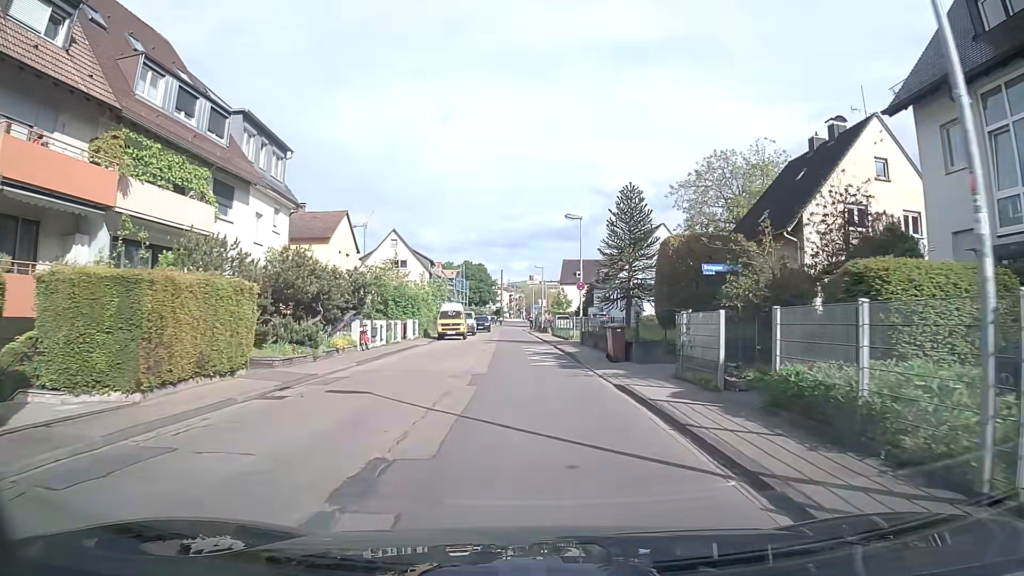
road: tertiary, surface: asphalt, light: Day
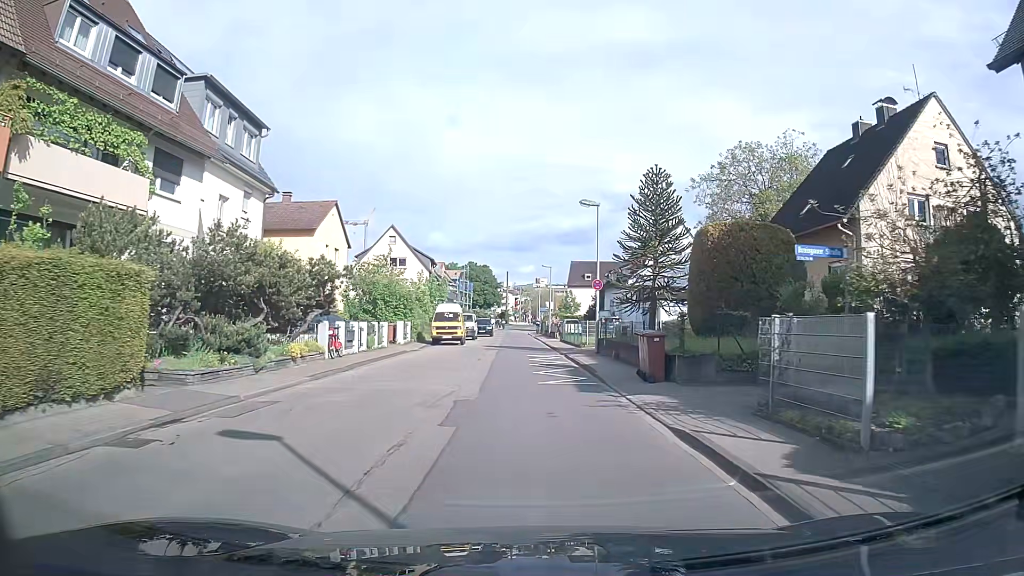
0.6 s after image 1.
(0.0, +4.9) m; 0°
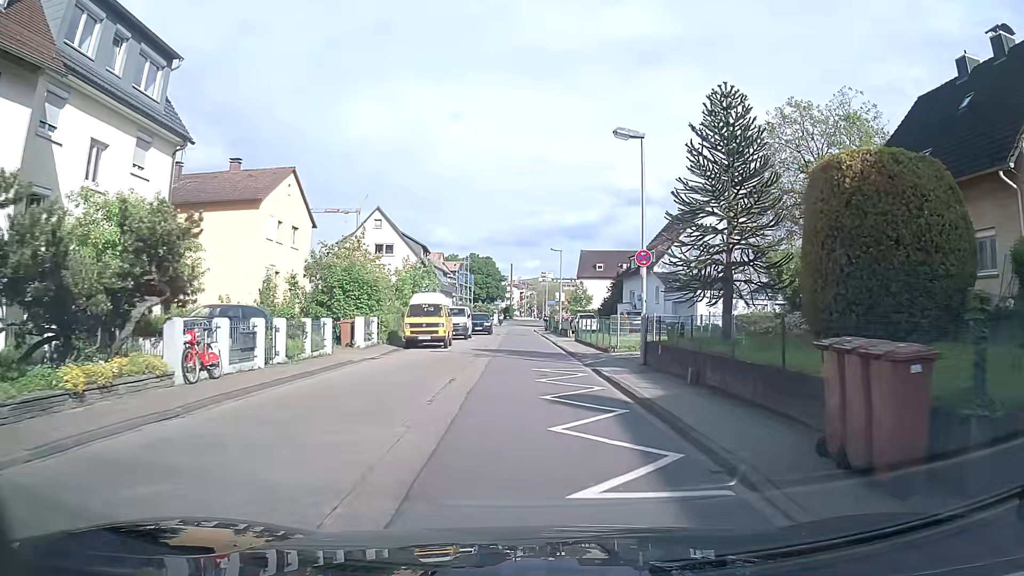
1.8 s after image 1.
(0.0, +9.8) m; -1°
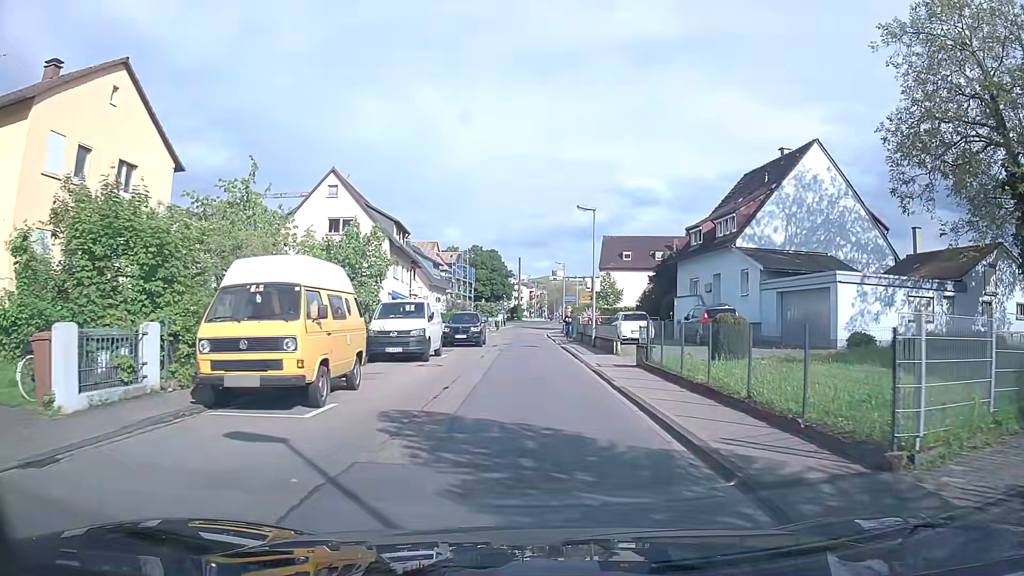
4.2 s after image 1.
(-0.2, +18.4) m; 0°
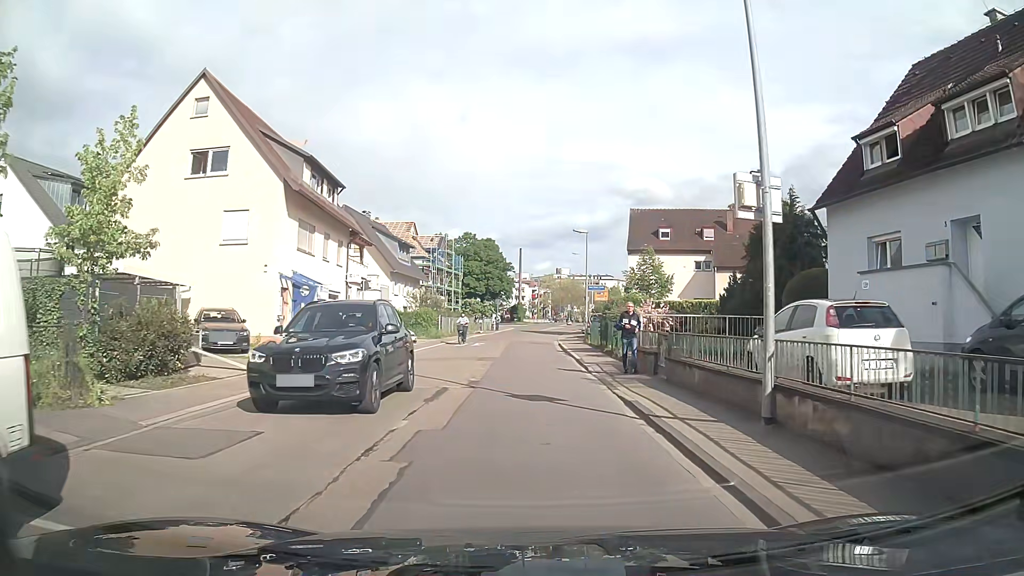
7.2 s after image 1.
(-0.3, +21.1) m; -1°
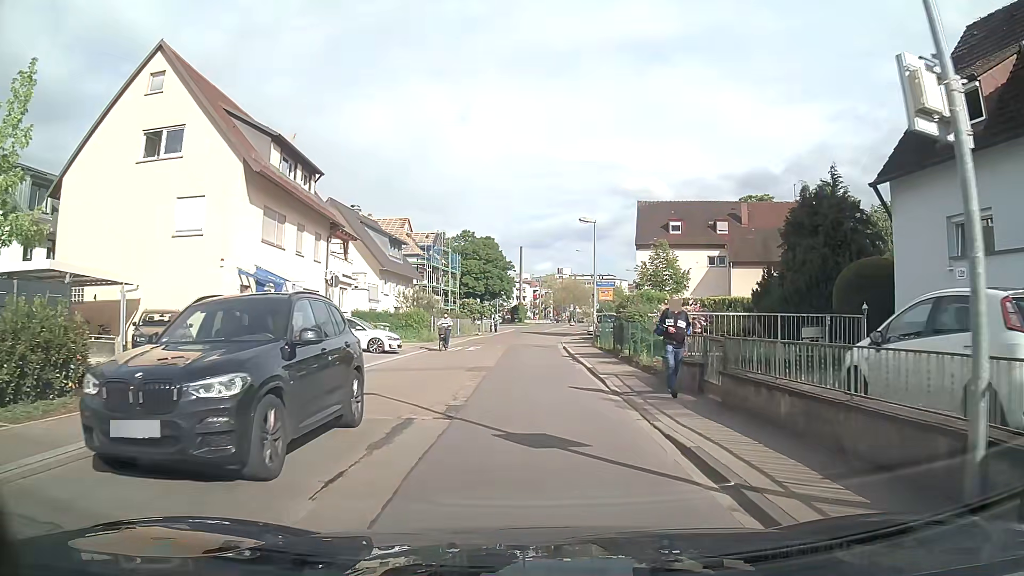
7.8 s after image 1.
(0.0, +4.0) m; 0°
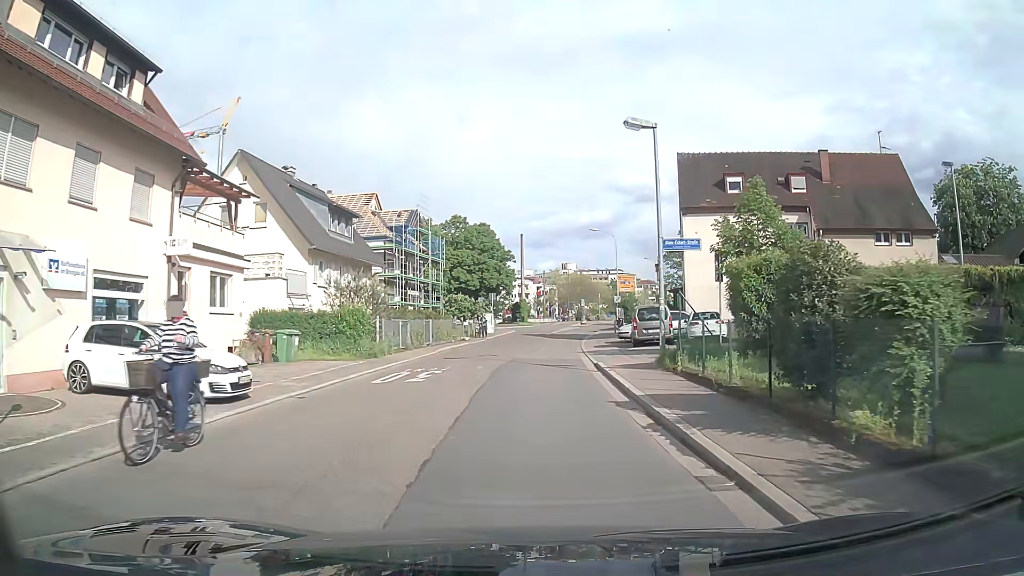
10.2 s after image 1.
(0.0, +15.9) m; 0°
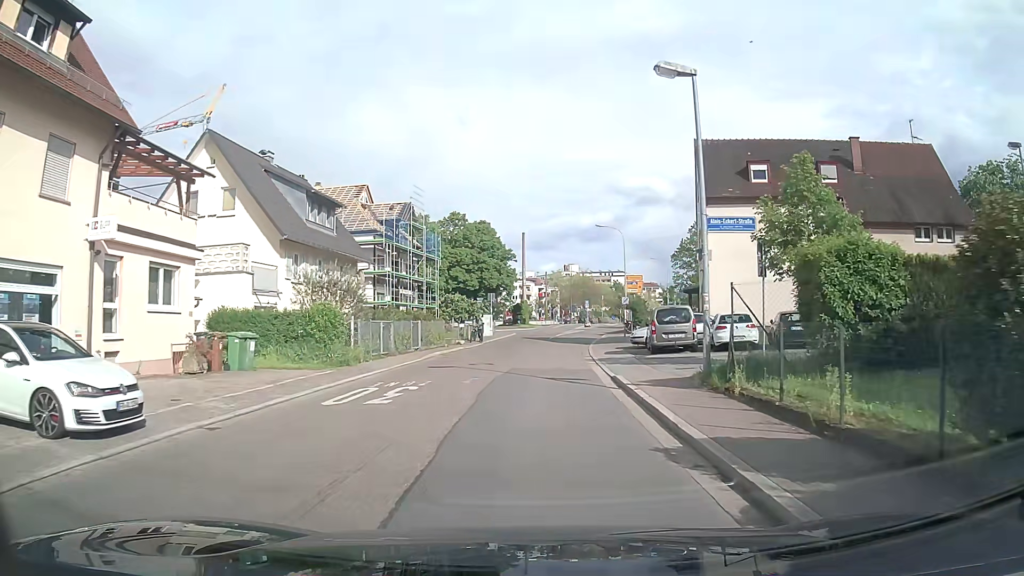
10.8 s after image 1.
(0.0, +4.0) m; -1°
(0, +10) (0, +20) (+1, +30) (+2, +40) (+4, +50) (+6, +60) (+8, +69) (+11, +79) (+14, +89) (+17, +98) m
